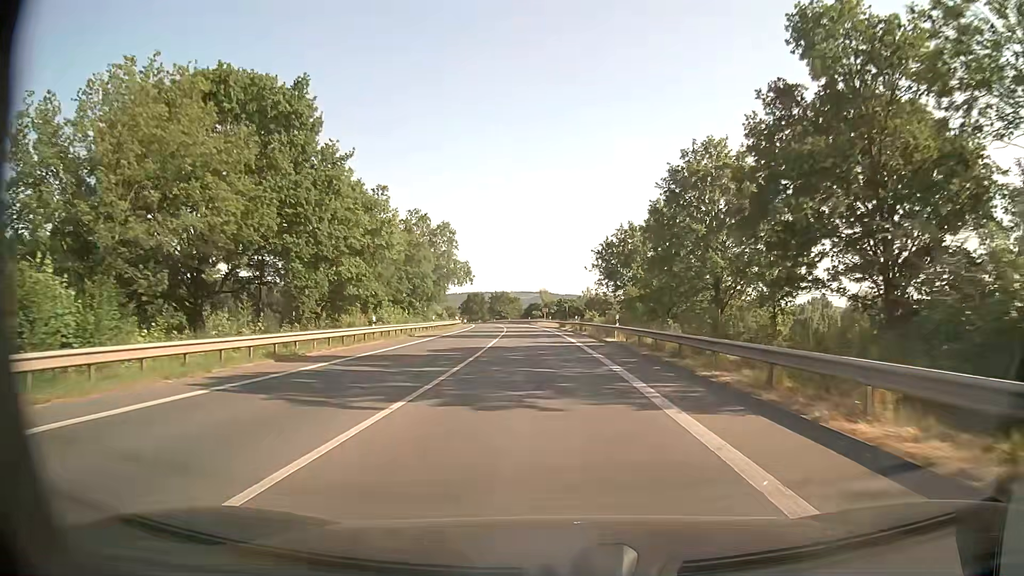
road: primary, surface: asphalt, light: Day
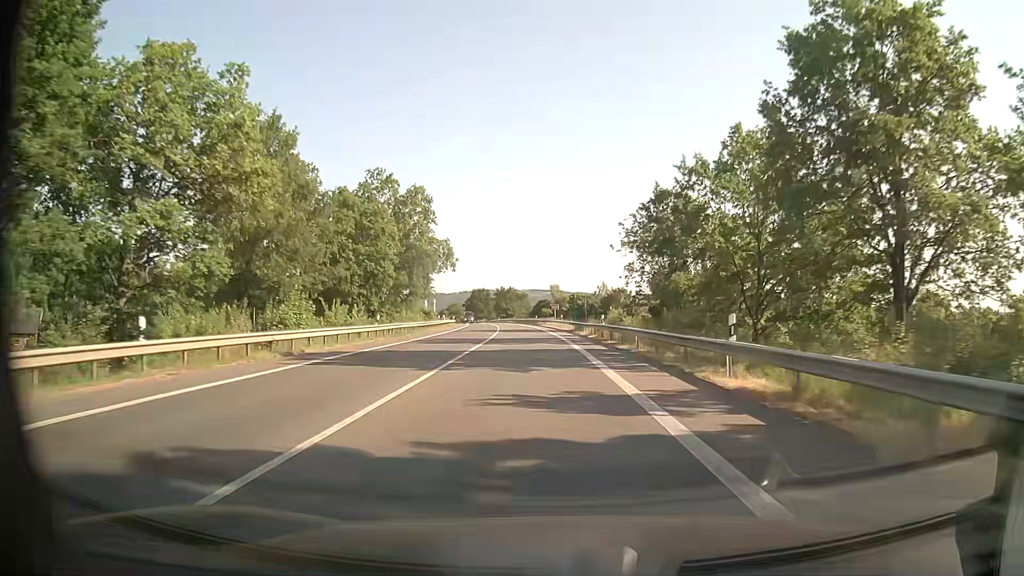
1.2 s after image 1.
(-0.2, +21.8) m; -1°
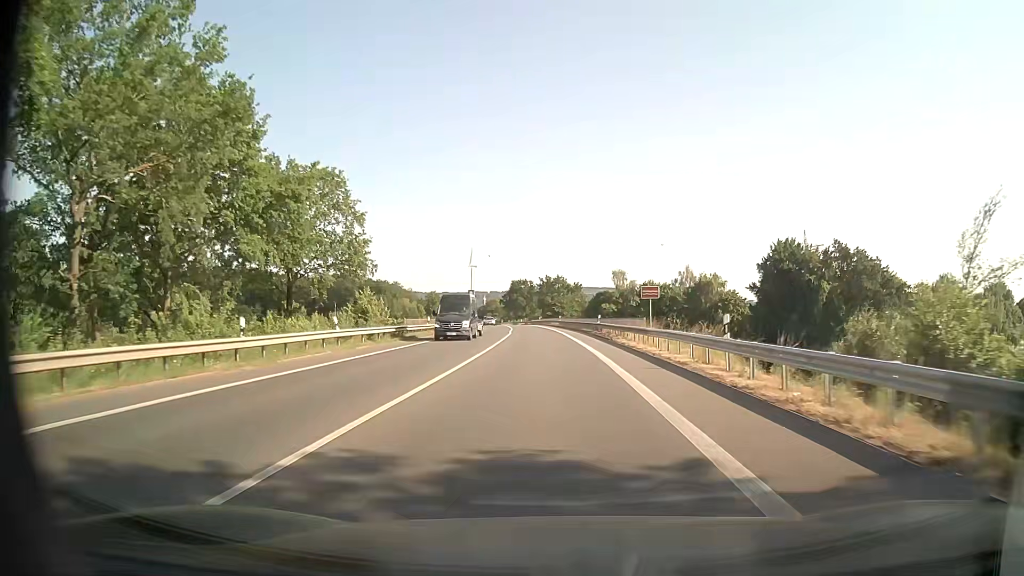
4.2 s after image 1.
(-2.1, +53.6) m; -5°
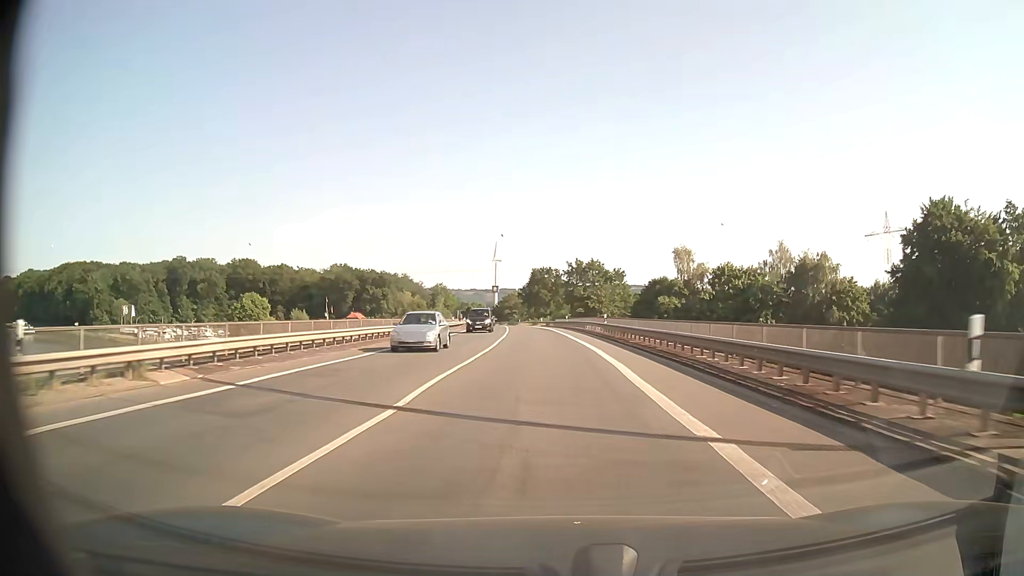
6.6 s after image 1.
(-0.8, +42.5) m; -2°
(0, +10) (0, +20) (0, +30) (-1, +40) (-1, +50) (-2, +60) (-2, +70) (-3, +80) (-4, +90) (-5, +100) m
